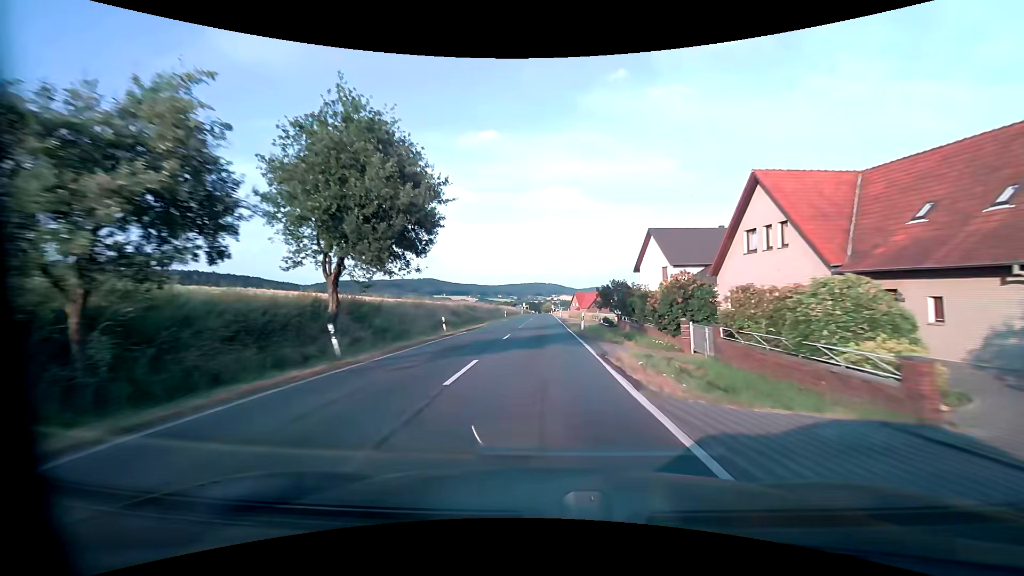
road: secondary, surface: asphalt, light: Day
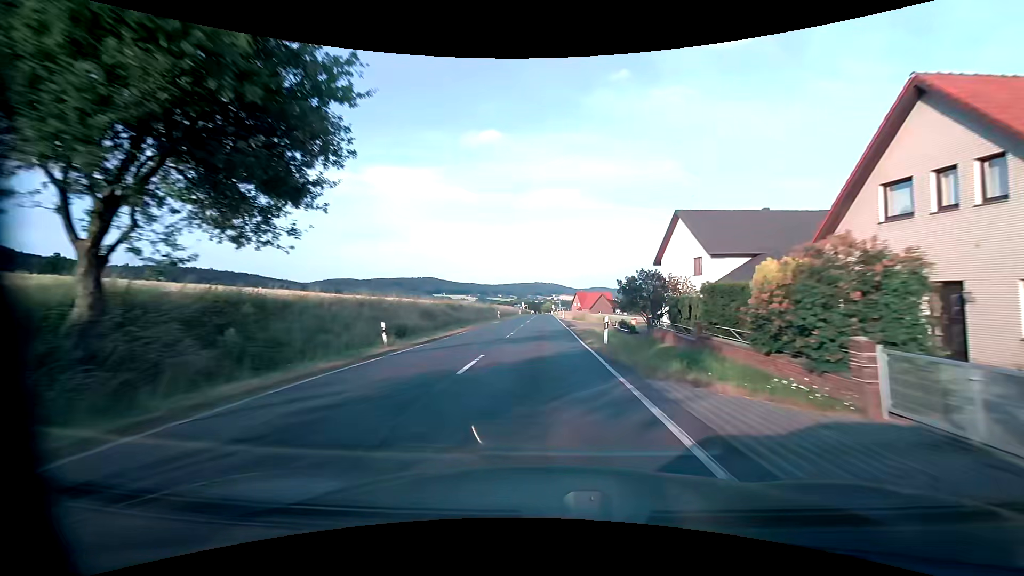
(0.0, +10.7) m; 0°
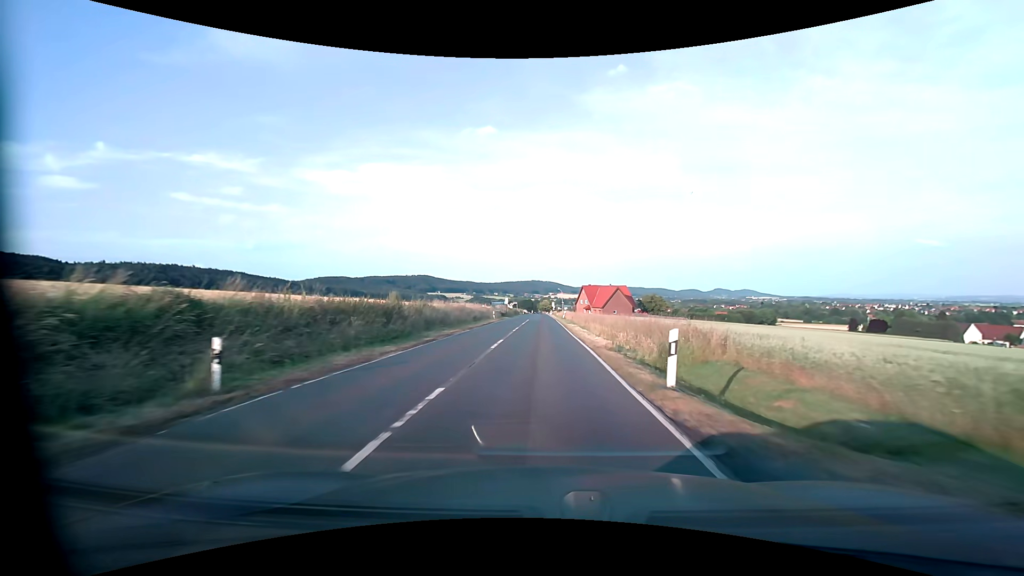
(-0.2, +53.7) m; 0°
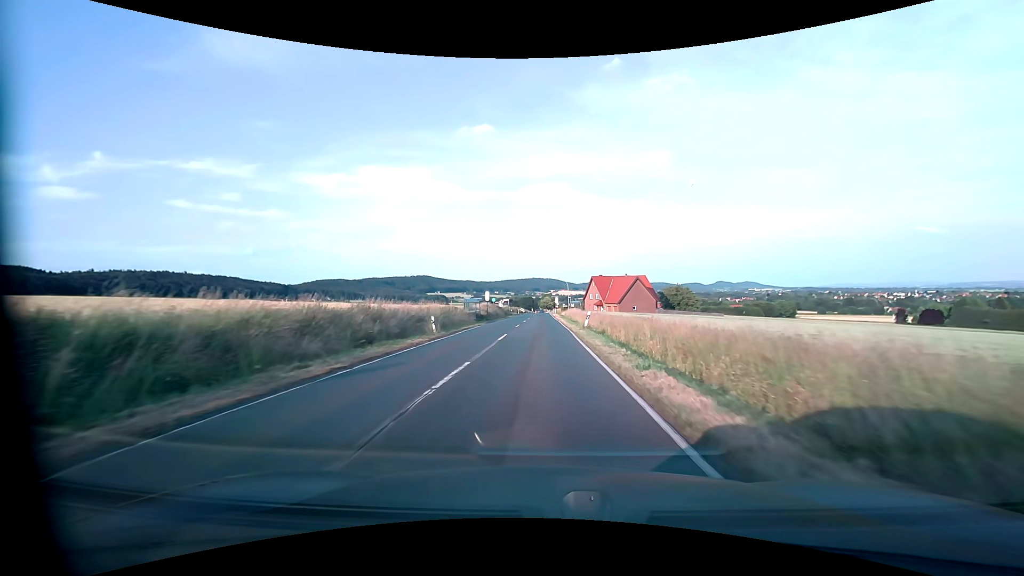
(0.0, +32.3) m; 0°
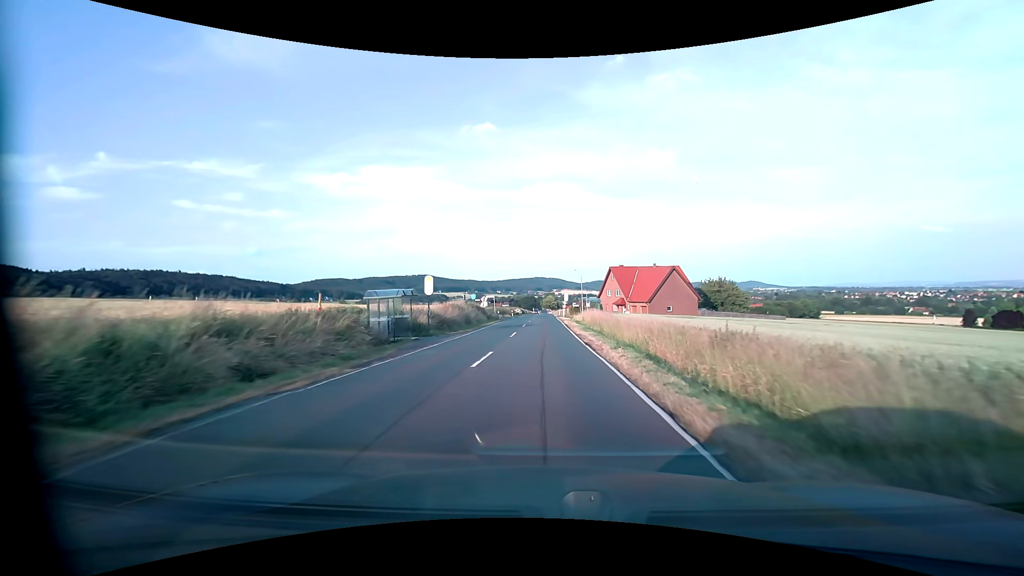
(-0.2, +32.5) m; 0°
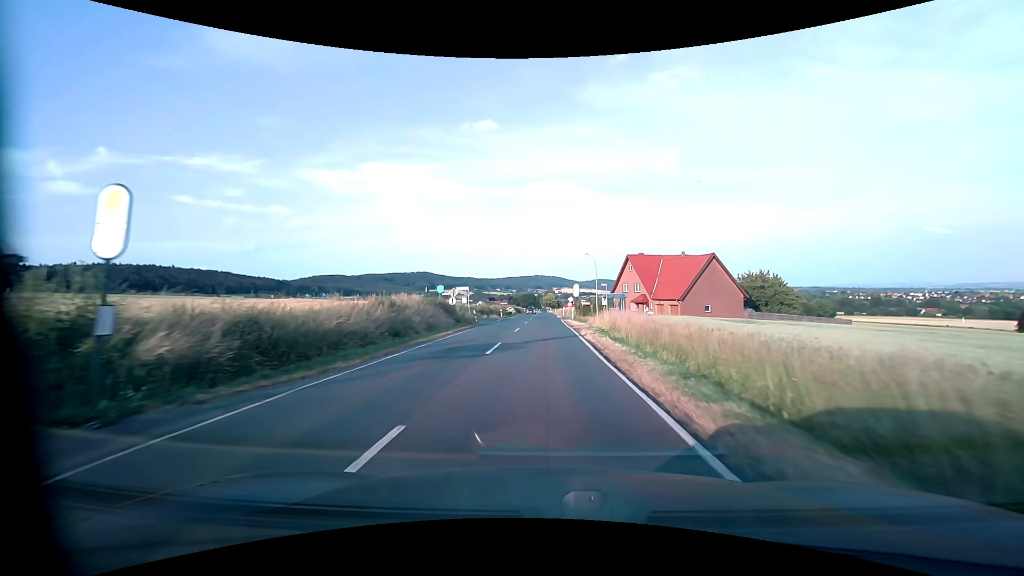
(-0.1, +21.8) m; 0°
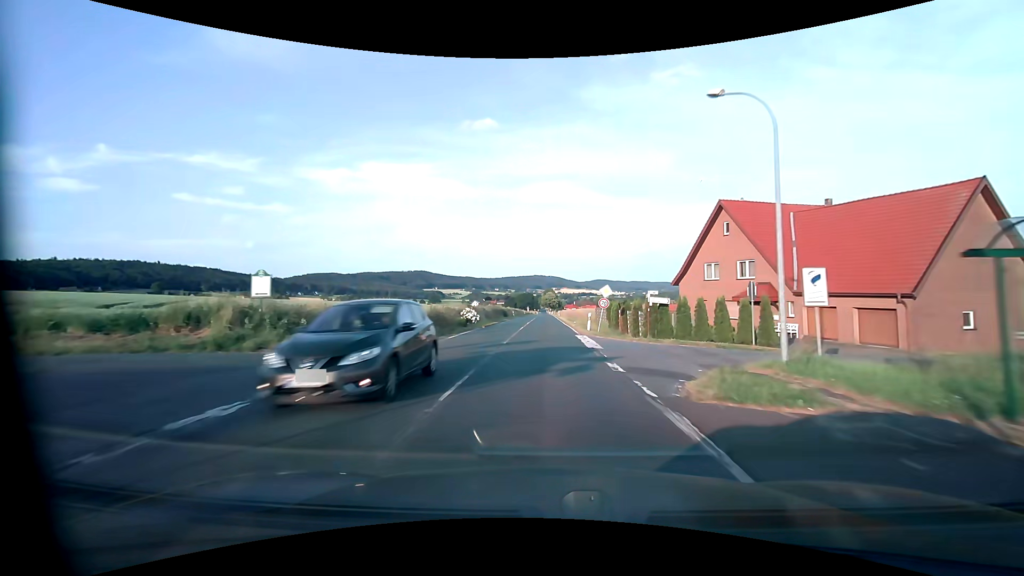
(0.0, +43.4) m; 0°
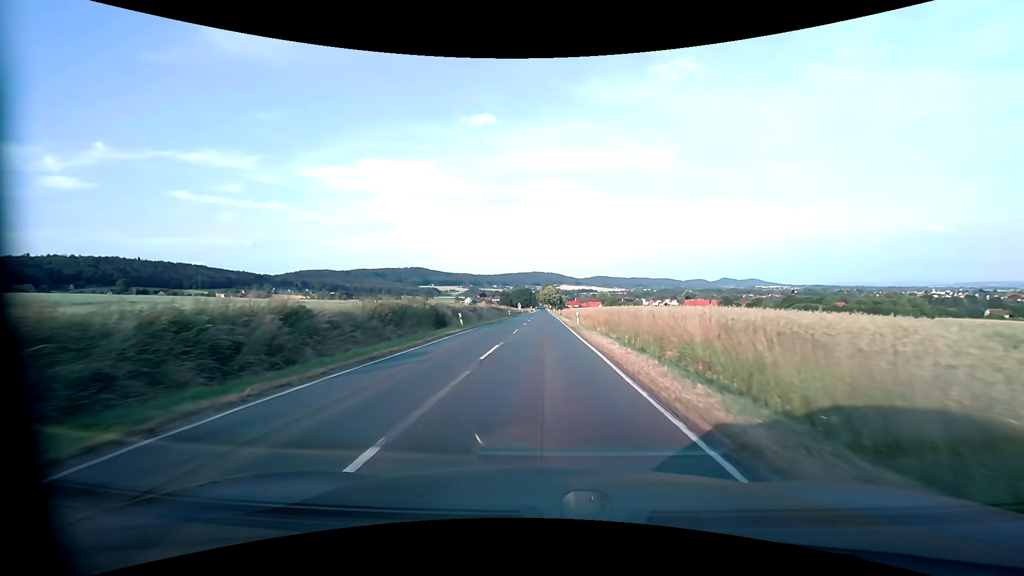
(+0.2, +53.2) m; 0°
(0, +10) (0, +20) (0, +30) (0, +40) (0, +50) (0, +60) (0, +70) (0, +80) (0, +90) (0, +100) m
